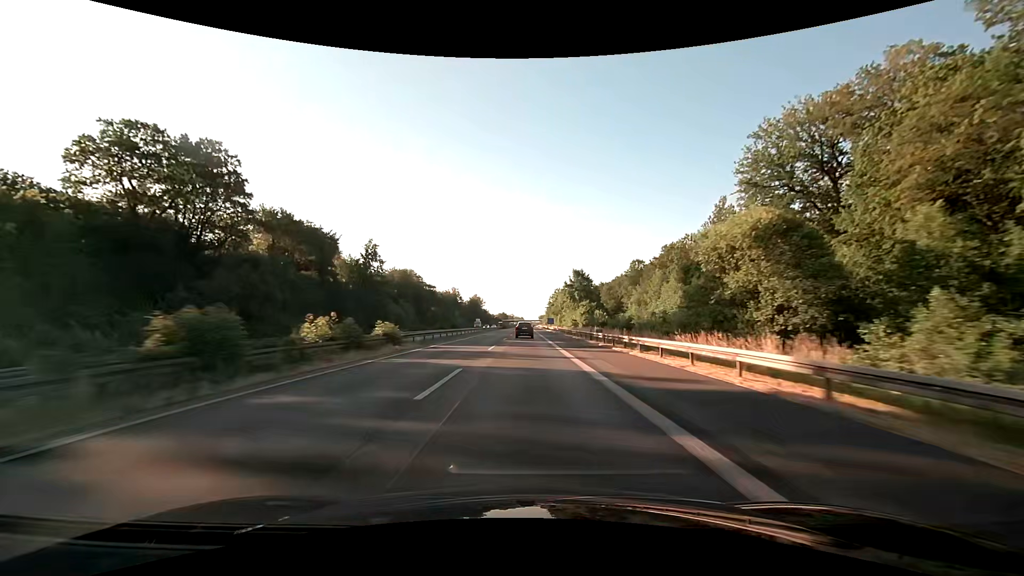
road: motorway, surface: asphalt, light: Day
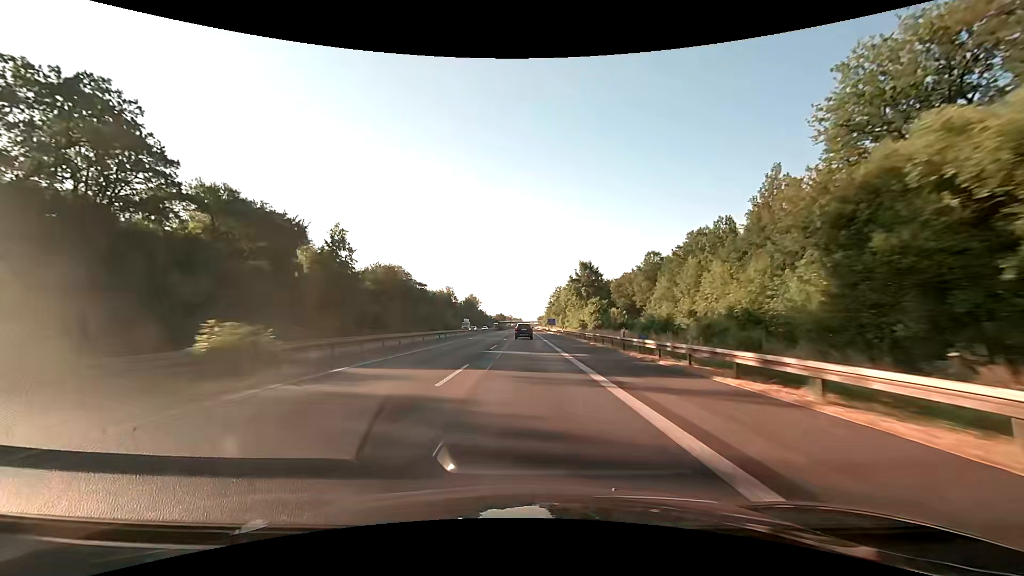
(+0.1, +15.9) m; 0°
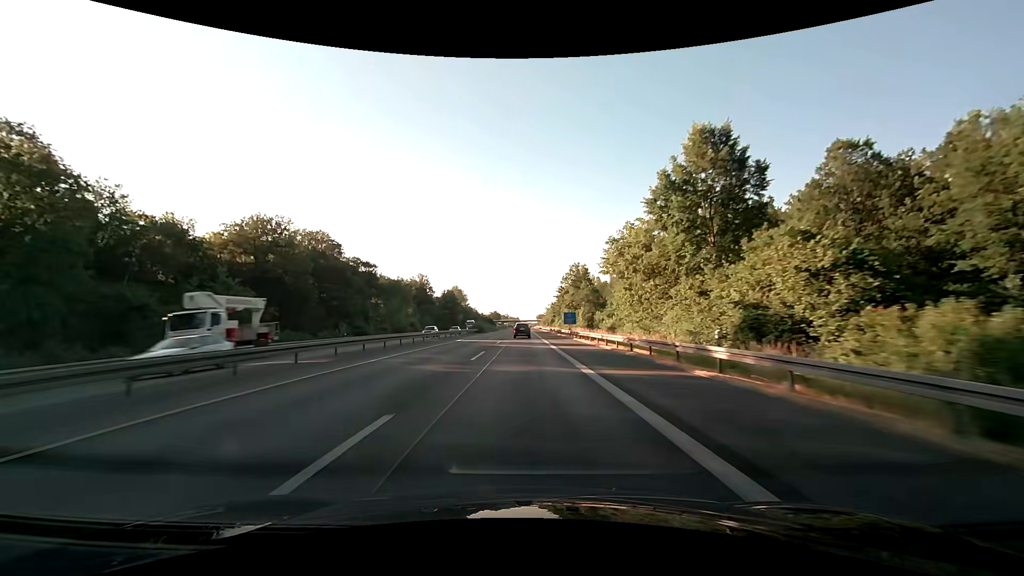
(+0.2, +63.4) m; 0°
(0, +10) (0, +20) (0, +30) (0, +40) (0, +50) (0, +60) (0, +70) (0, +80) (0, +90) (0, +100) m
